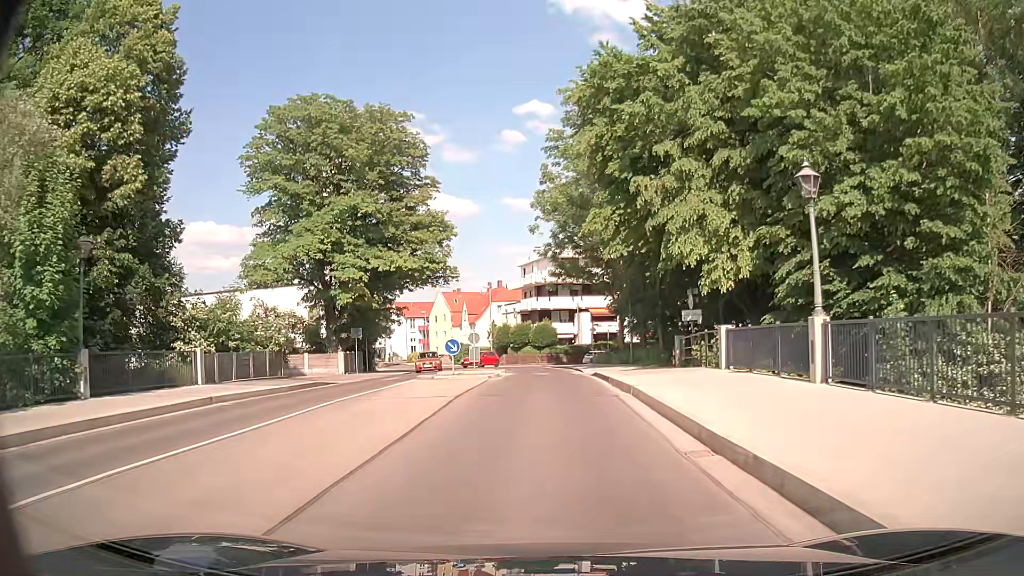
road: tertiary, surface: asphalt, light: Day
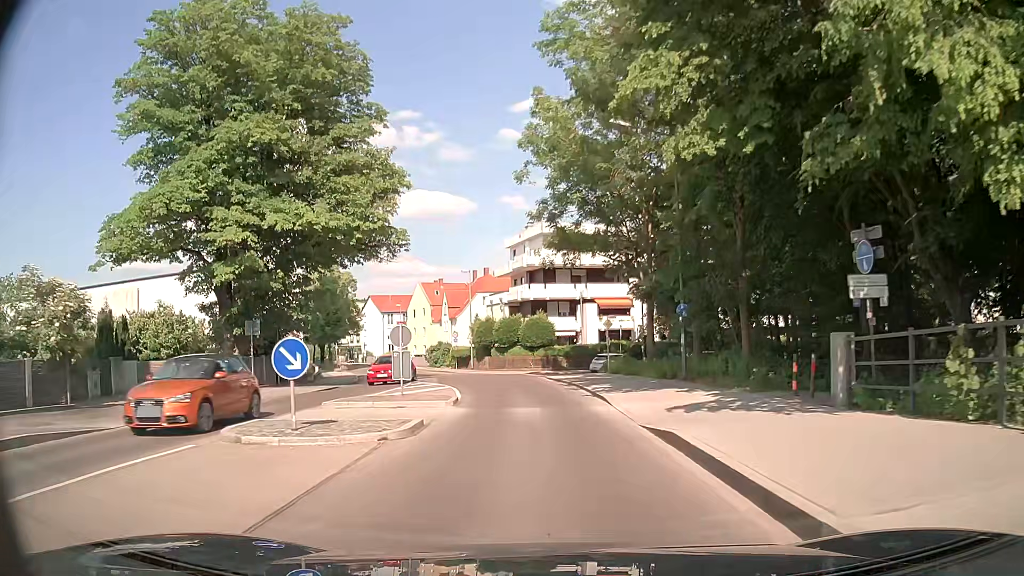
(+0.1, +16.3) m; 0°
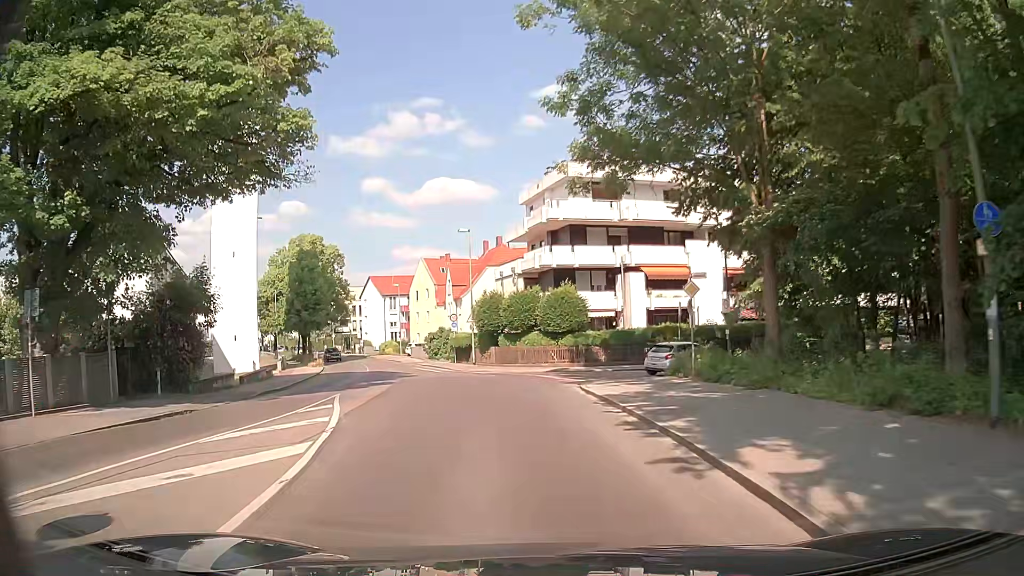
(-0.1, +16.2) m; -2°
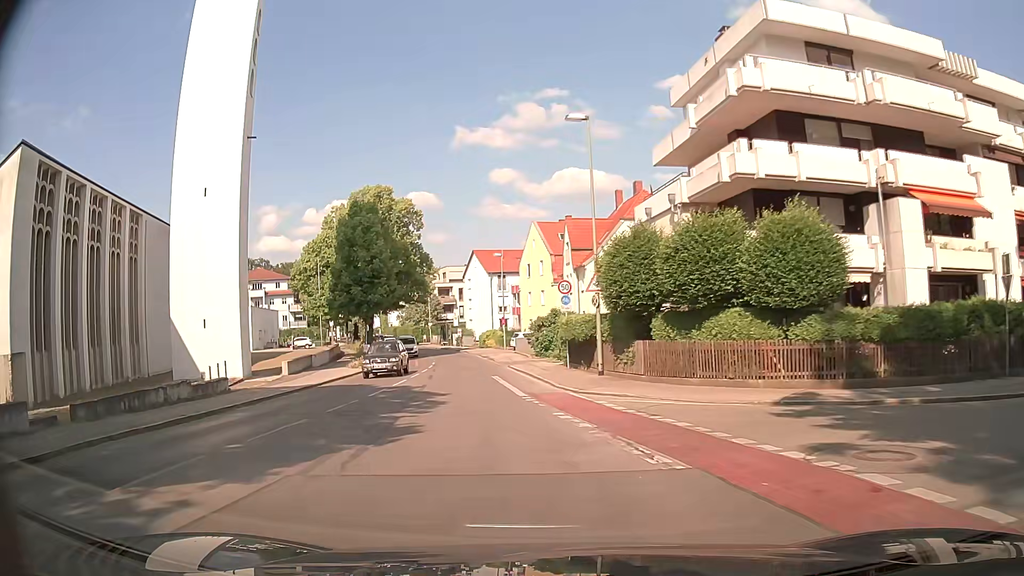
(-1.7, +21.6) m; -10°
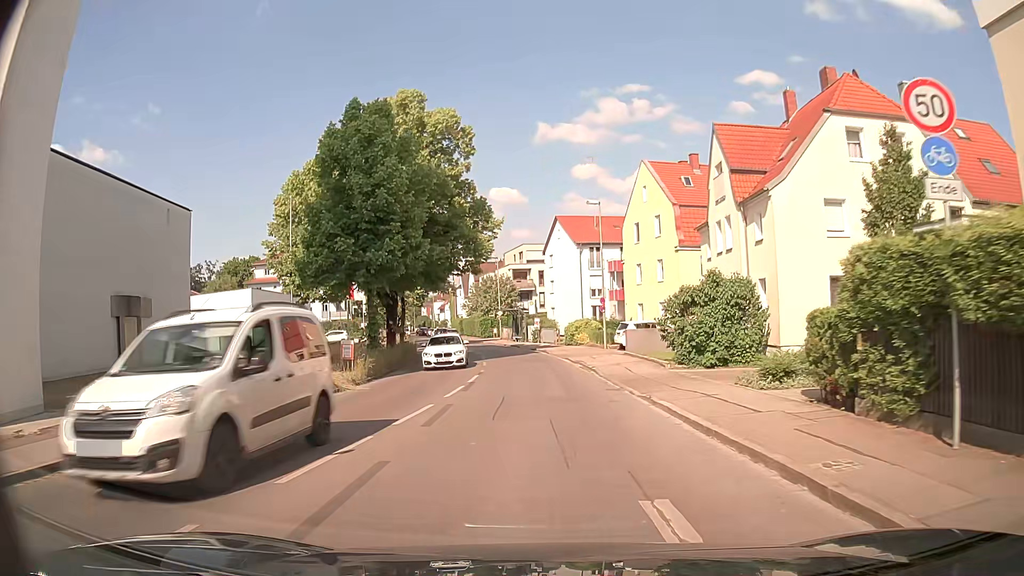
(-2.5, +21.7) m; -9°
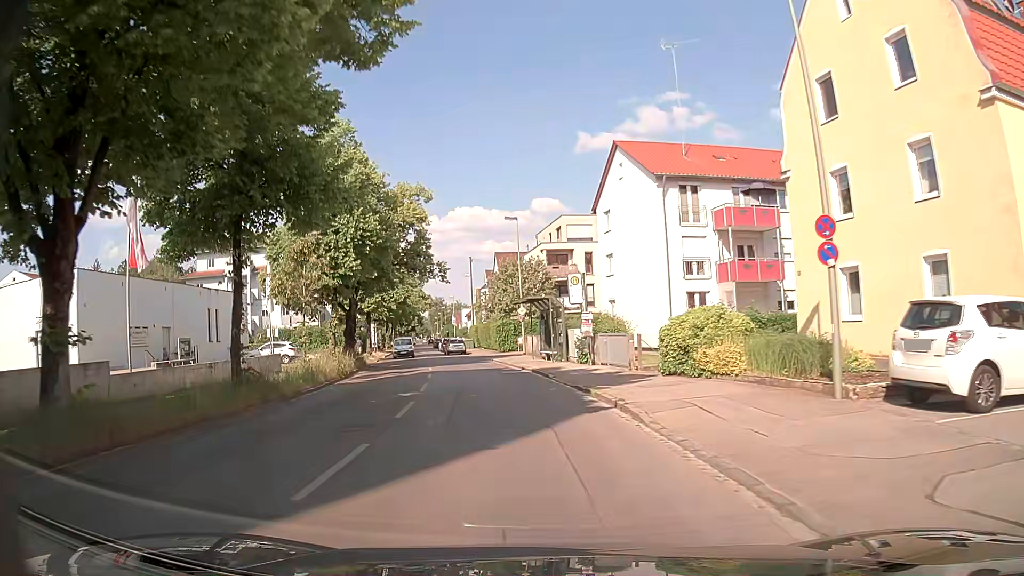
(-0.2, +29.0) m; -2°
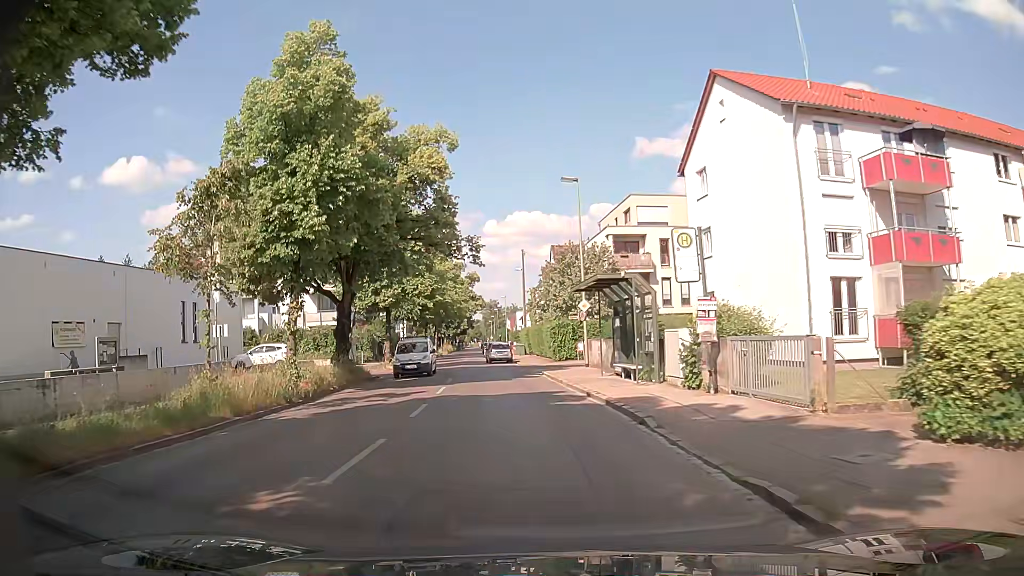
(-0.6, +11.5) m; -6°
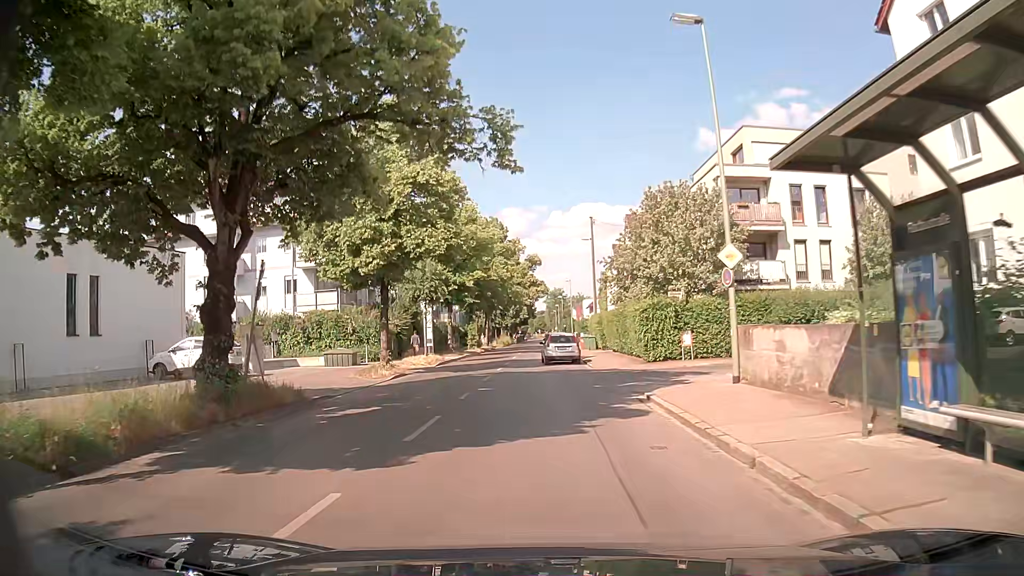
(-0.8, +15.8) m; -5°
(0, +10) (-2, +20) (-2, +30) (-3, +40) (-3, +50) (-3, +60) (-3, +70) (-3, +80) (-3, +90) (-3, +100) m
